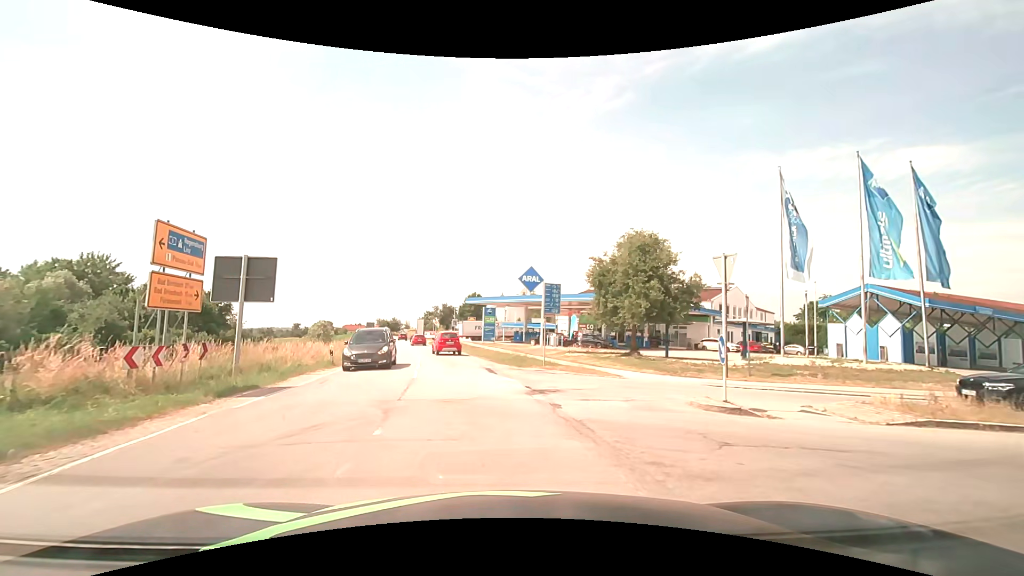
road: secondary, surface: asphalt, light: Day
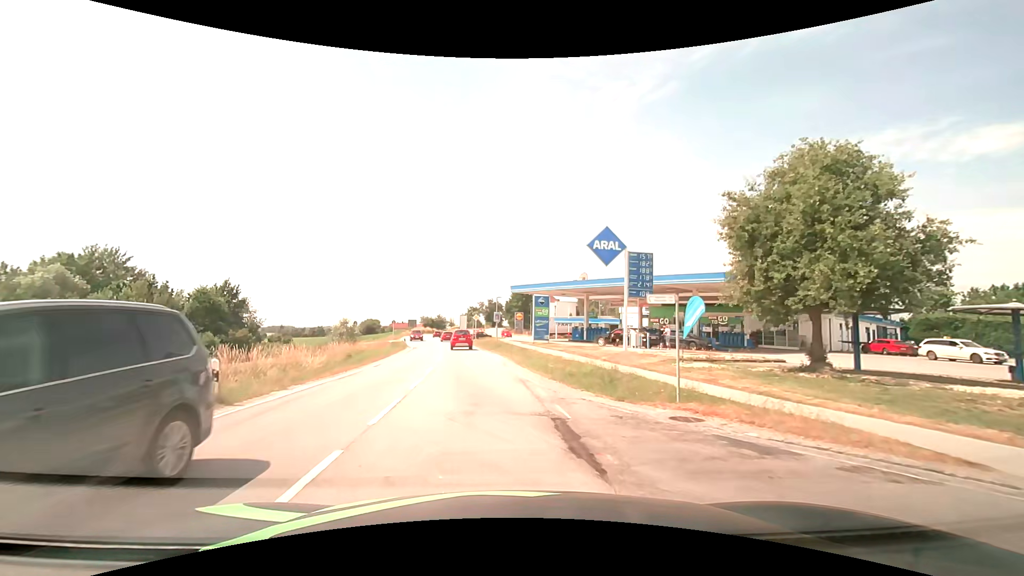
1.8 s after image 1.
(-0.6, +13.3) m; -5°
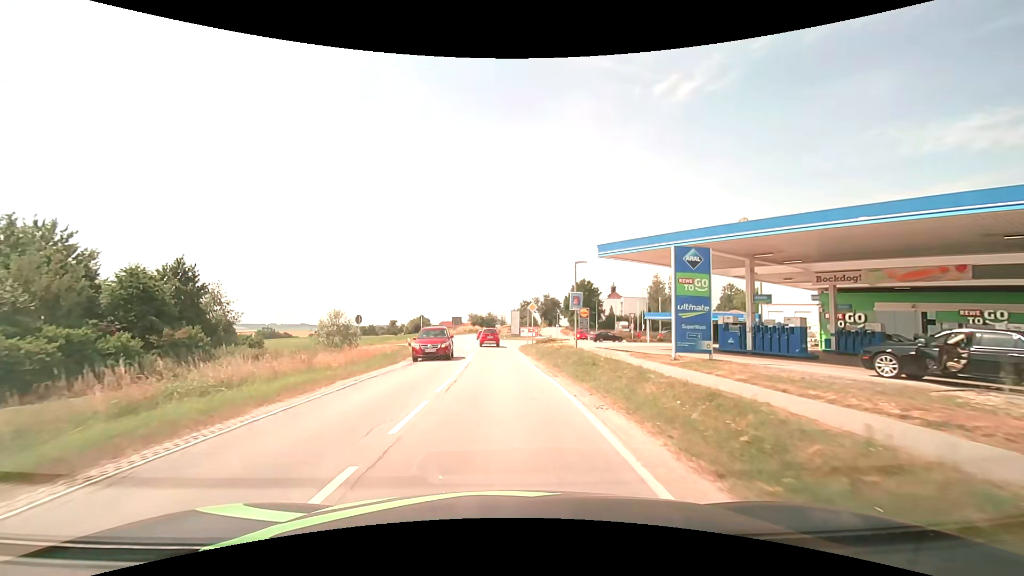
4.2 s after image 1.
(-1.6, +23.8) m; -7°
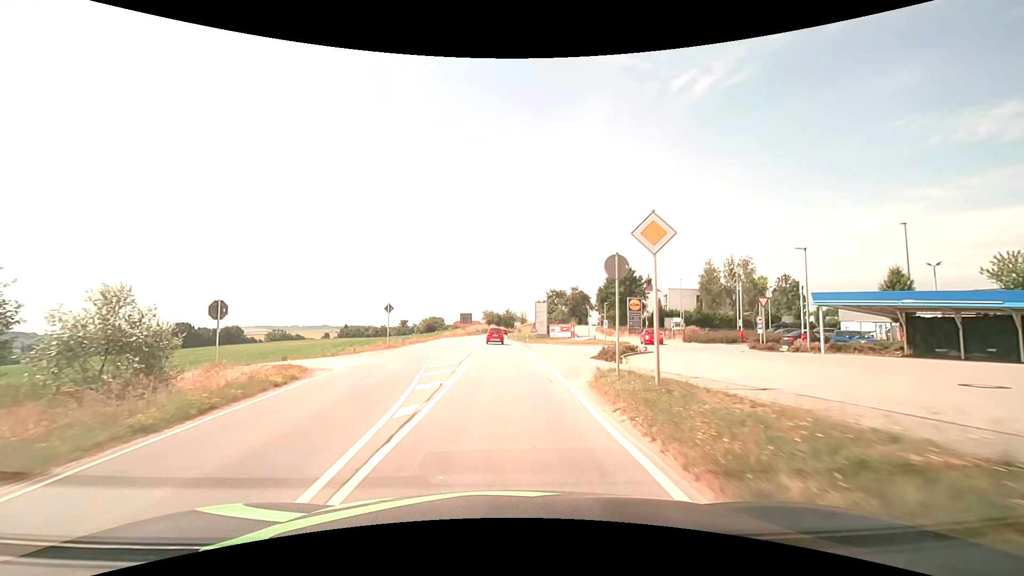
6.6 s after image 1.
(-0.2, +27.2) m; -2°
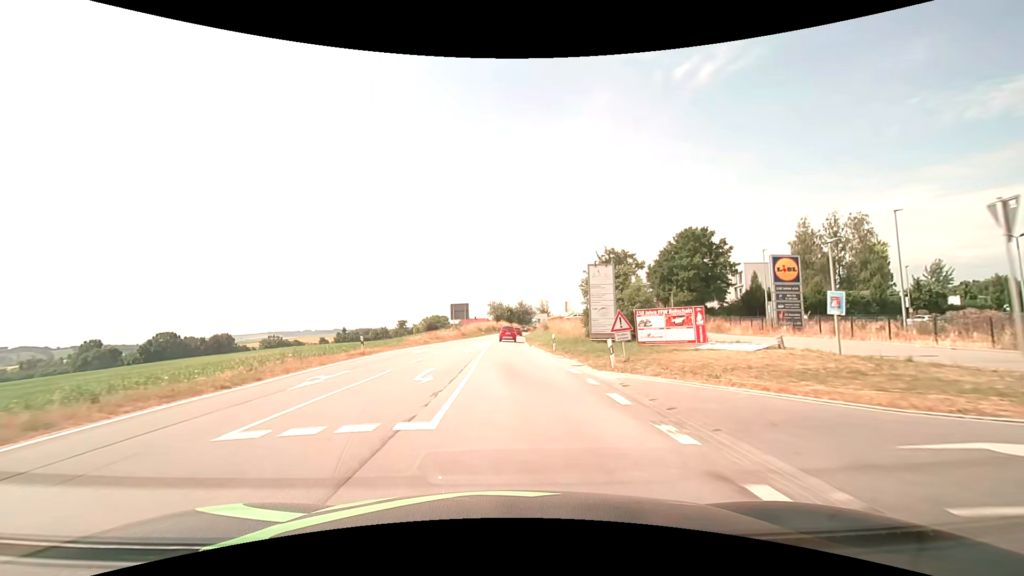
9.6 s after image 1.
(-0.7, +38.2) m; -2°
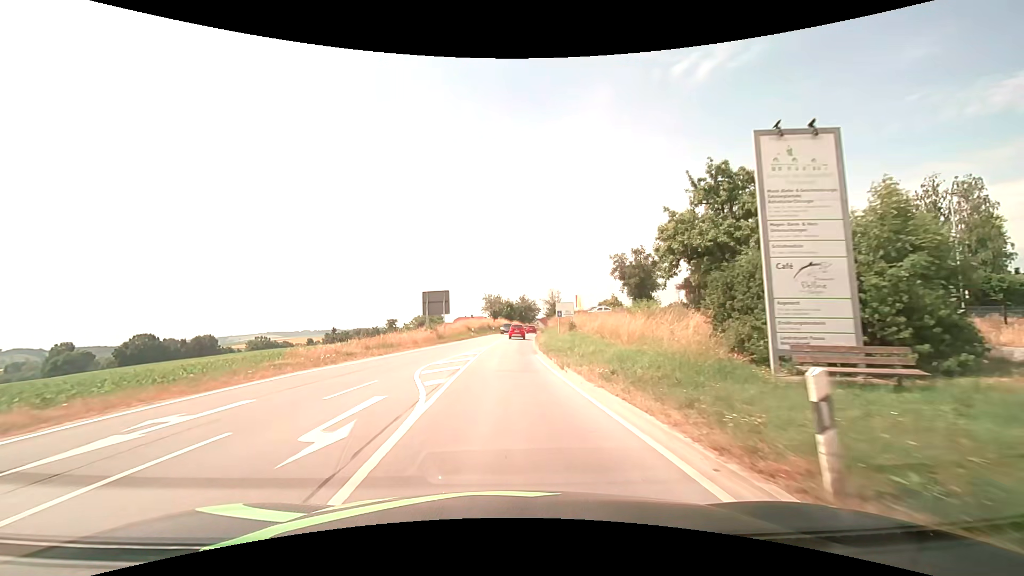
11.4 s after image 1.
(+0.1, +22.5) m; 0°
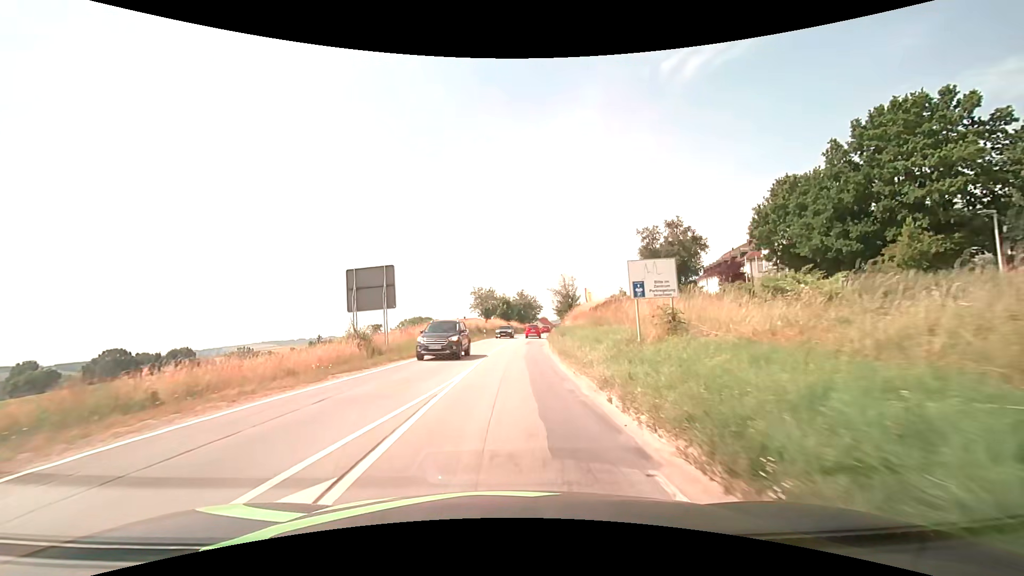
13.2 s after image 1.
(0.0, +21.0) m; 0°
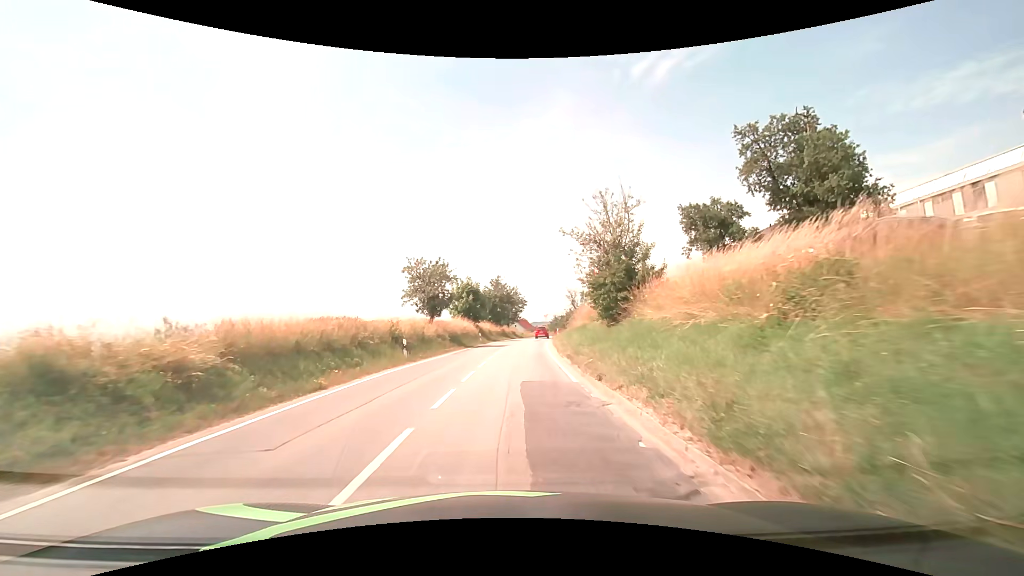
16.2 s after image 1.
(+0.8, +33.6) m; +3°
(0, +10) (0, +20) (+1, +30) (+1, +40) (+2, +50) (+3, +60) (+5, +70) (+6, +80) (+8, +89) (+10, +99) m
